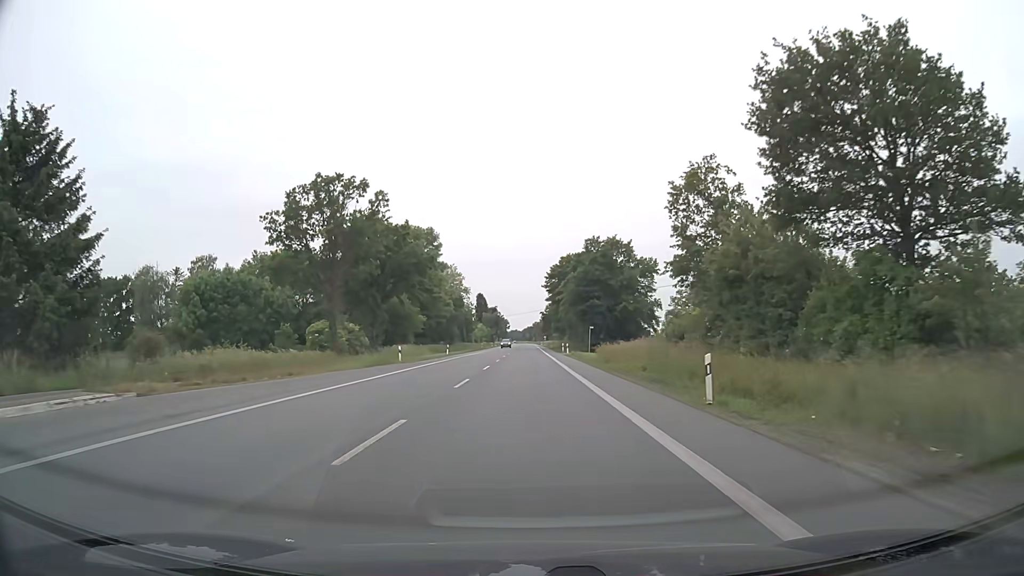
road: primary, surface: asphalt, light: Day
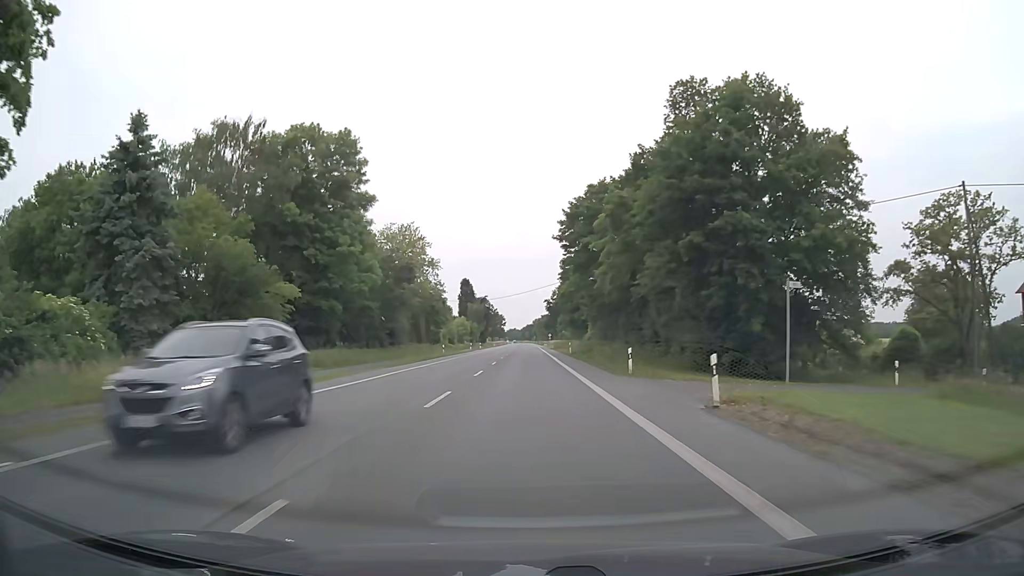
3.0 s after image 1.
(-0.1, +53.8) m; 0°
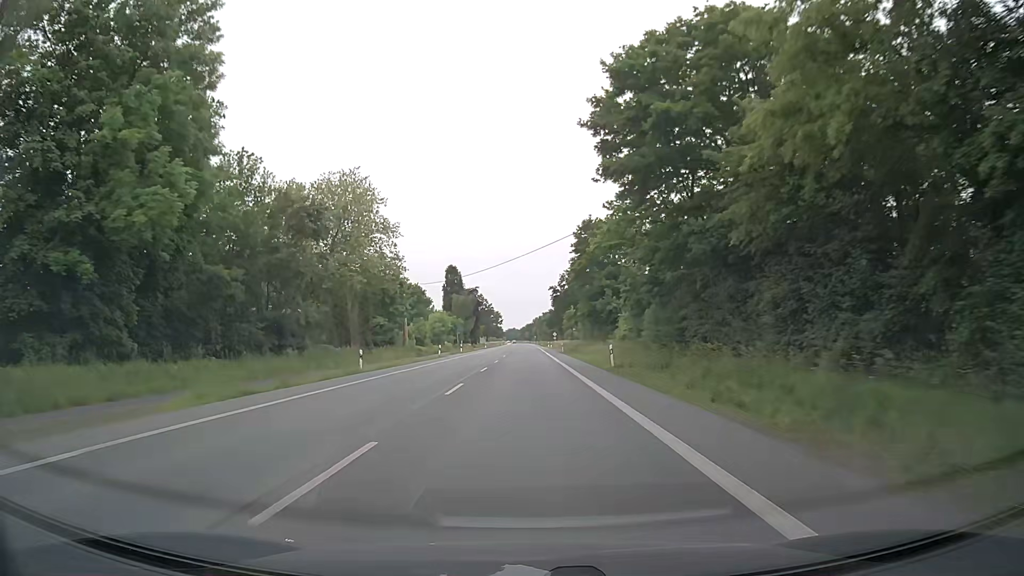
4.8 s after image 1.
(+0.1, +32.6) m; 0°
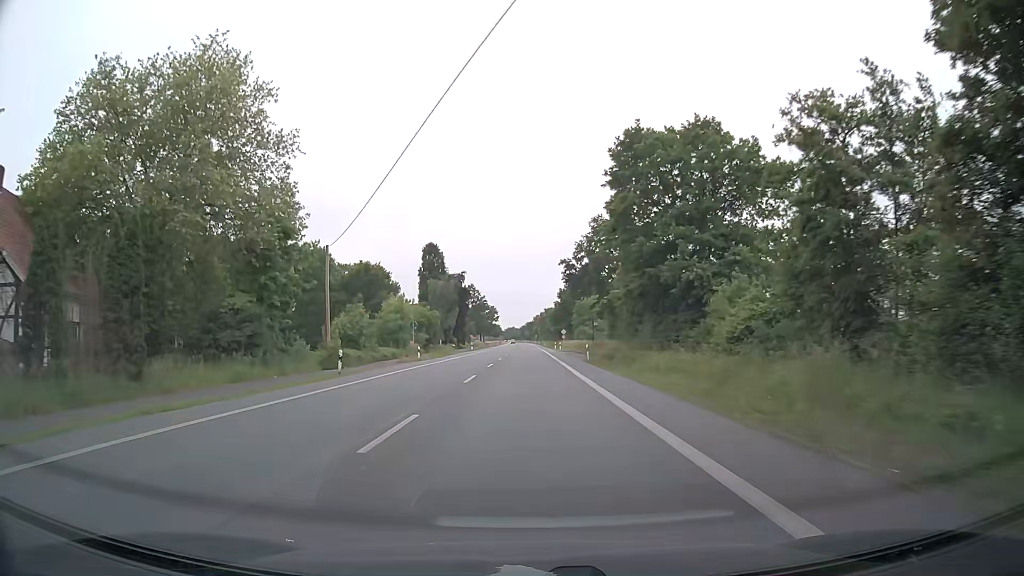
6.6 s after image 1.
(+0.1, +32.7) m; 0°
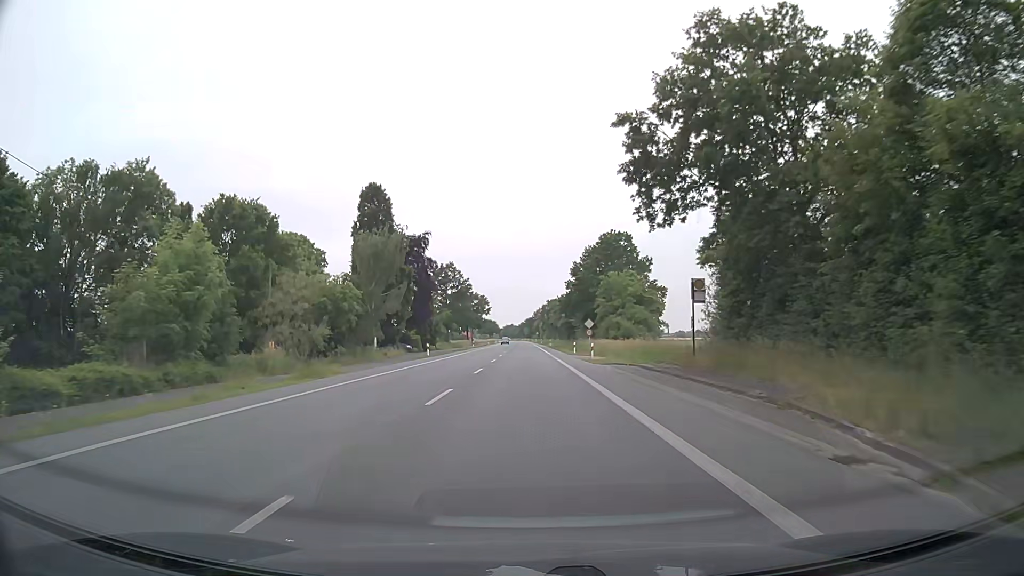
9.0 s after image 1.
(+0.1, +43.7) m; +1°
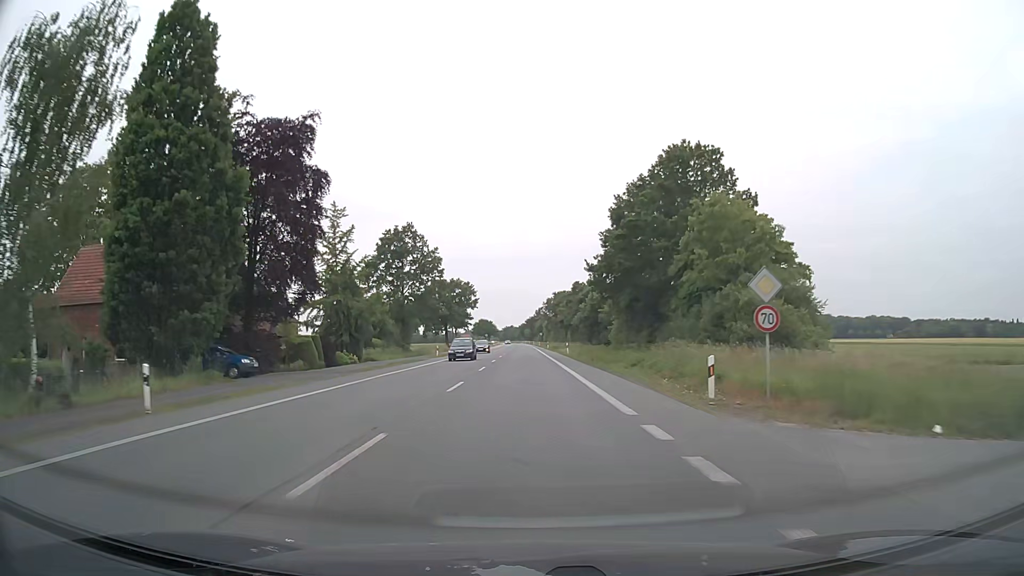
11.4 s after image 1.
(-0.5, +43.7) m; -1°
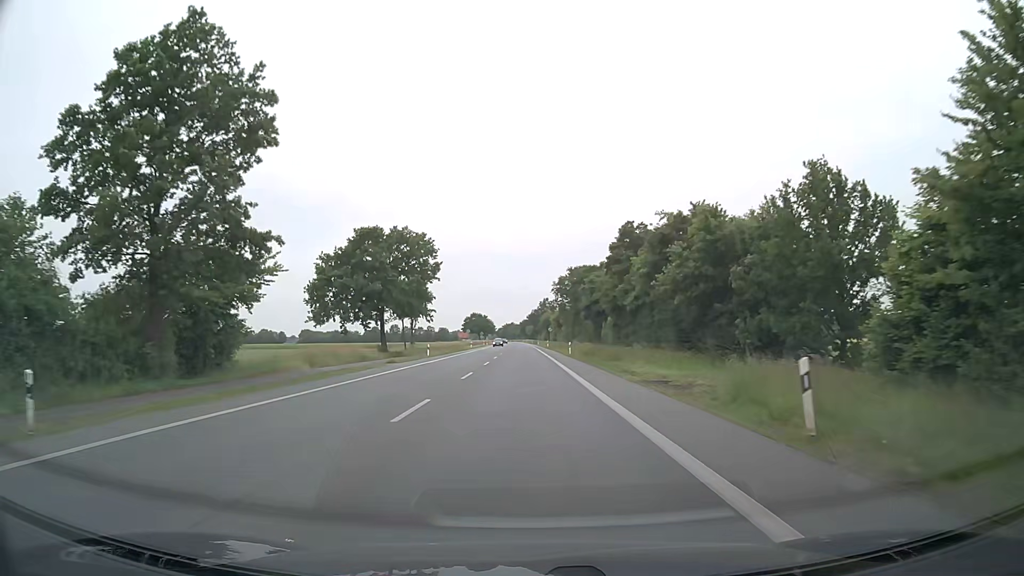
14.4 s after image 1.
(+0.1, +54.6) m; 0°
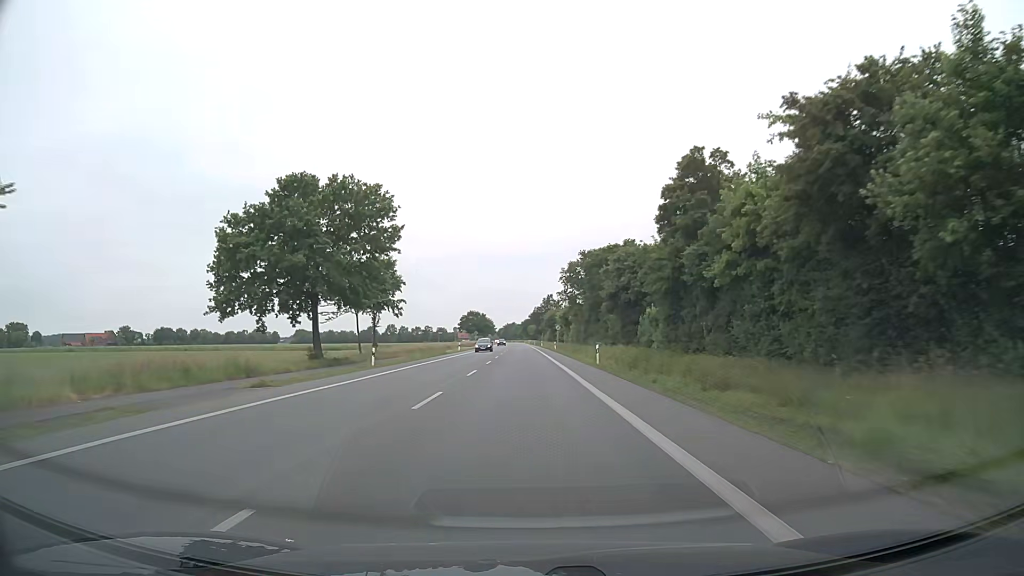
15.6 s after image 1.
(-0.1, +21.9) m; -1°
(0, +10) (0, +20) (0, +30) (0, +40) (0, +50) (0, +60) (0, +70) (0, +80) (0, +90) (0, +100) m
